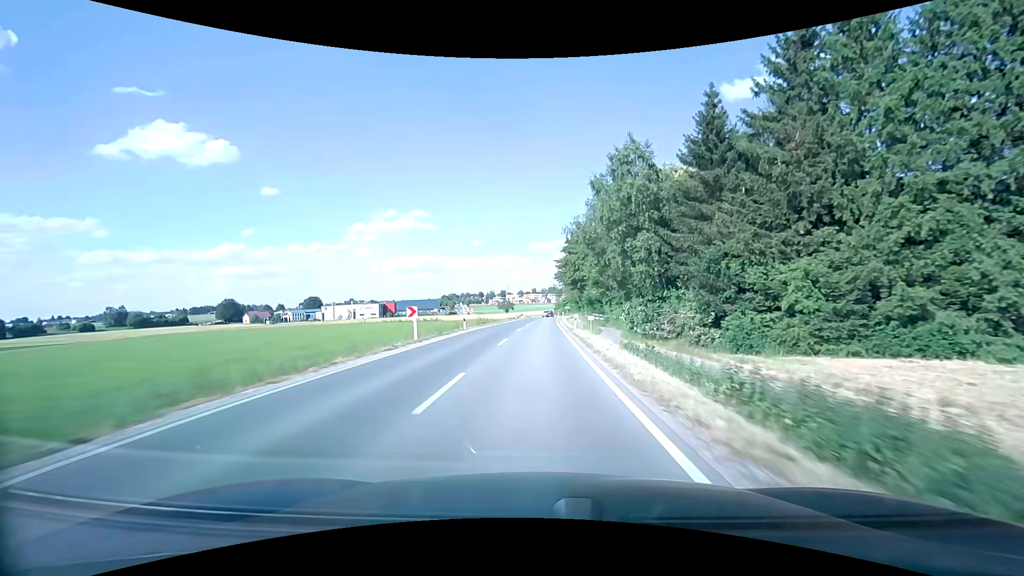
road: secondary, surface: asphalt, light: Day
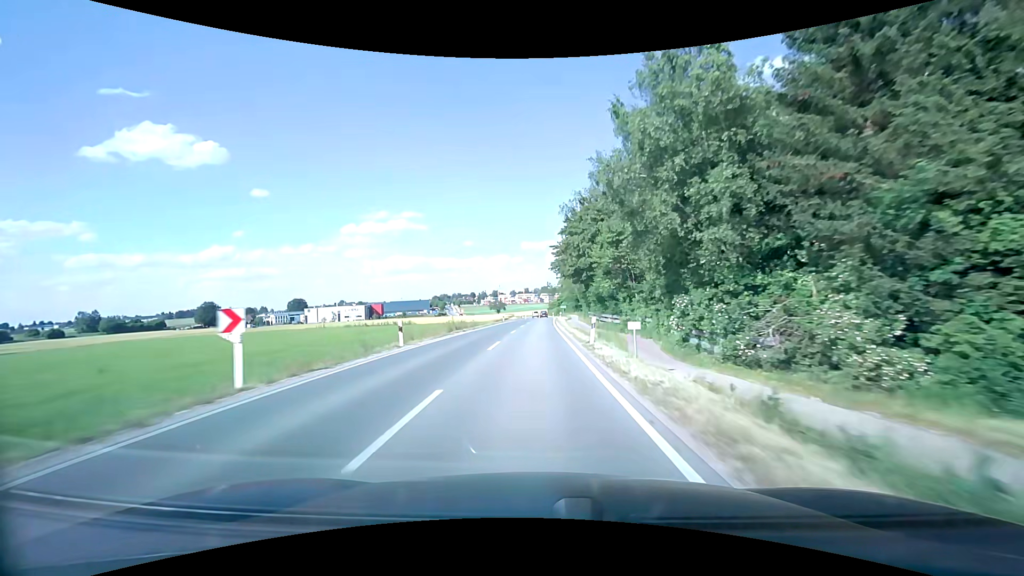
(+0.1, +14.1) m; +1°
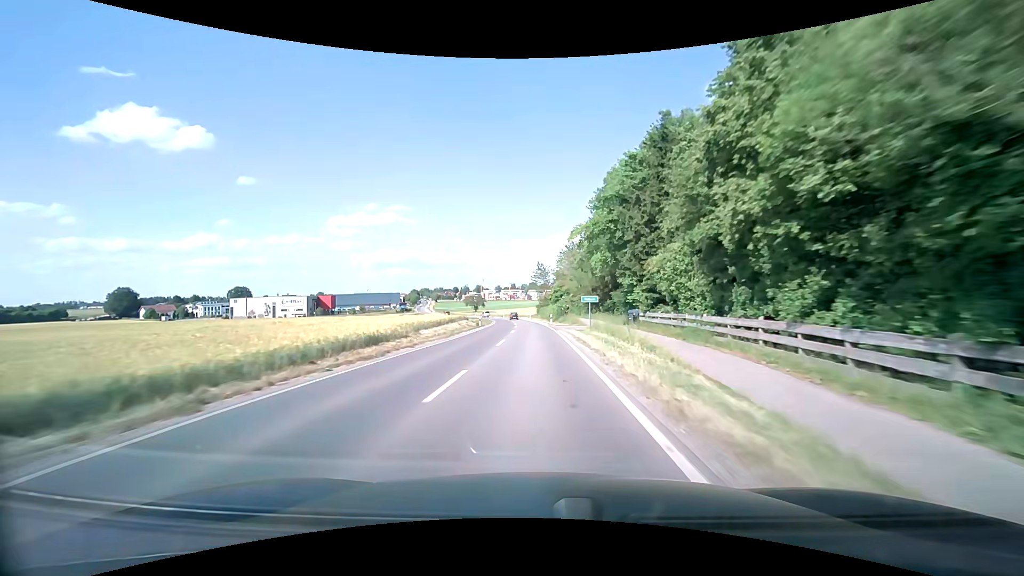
(+1.0, +68.9) m; +1°
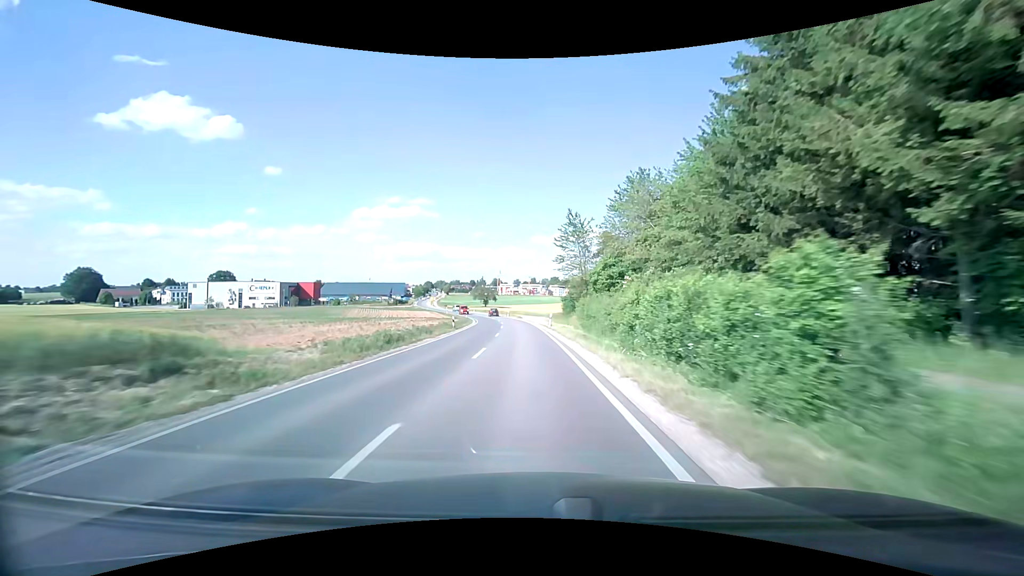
(-0.5, +53.4) m; -2°
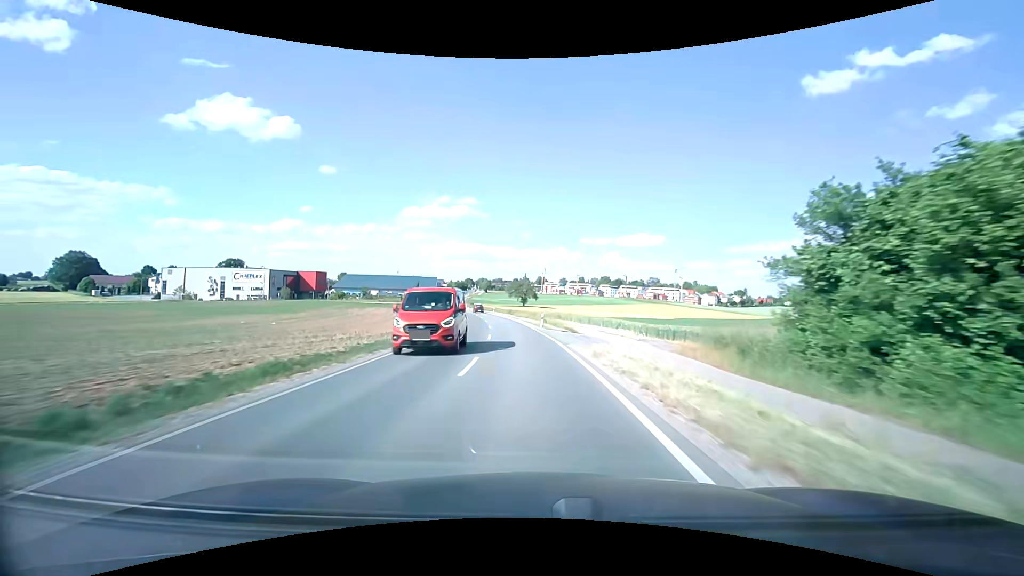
(-2.0, +52.3) m; -5°
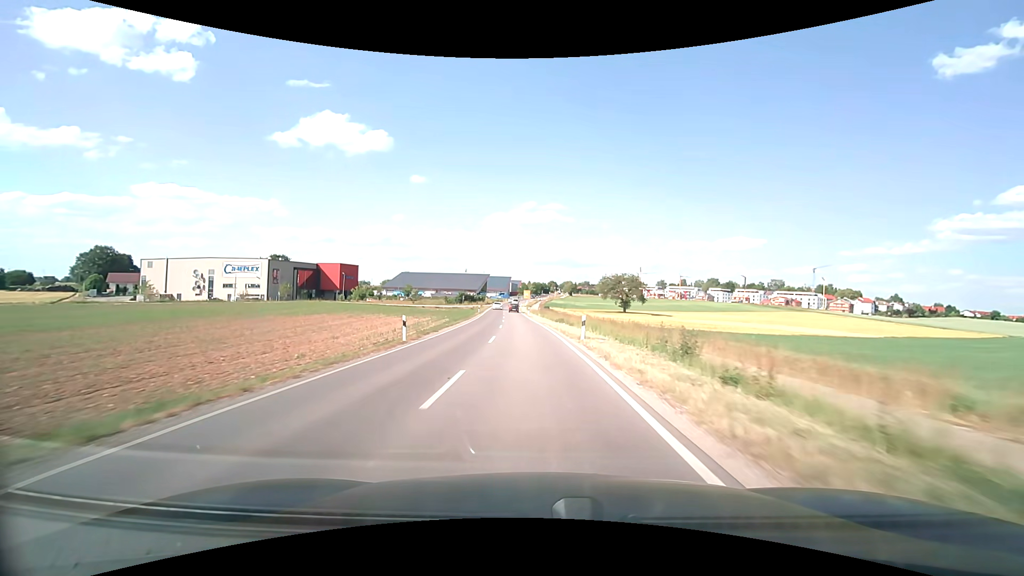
(-5.4, +63.4) m; -10°
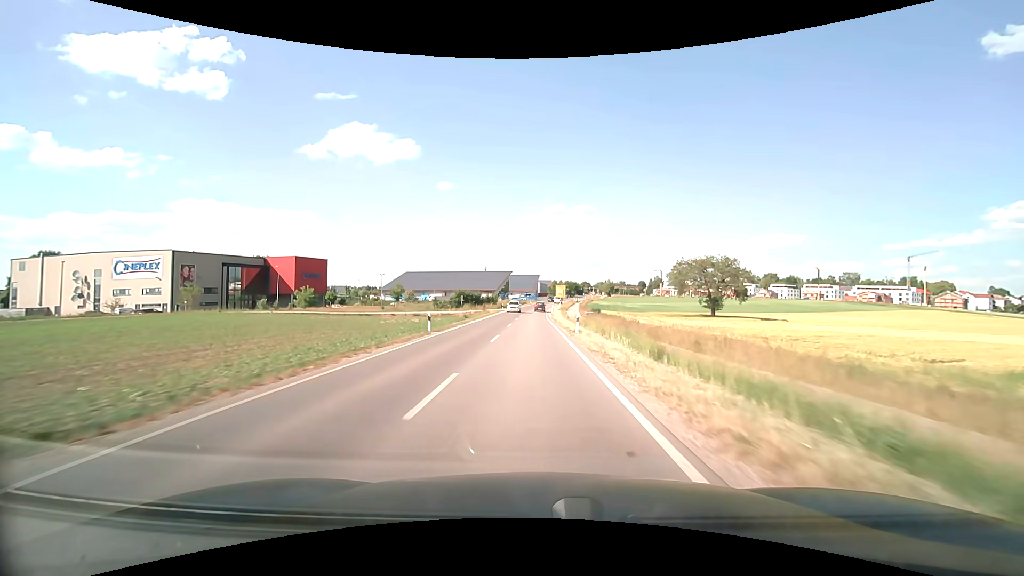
(-1.6, +48.7) m; -3°
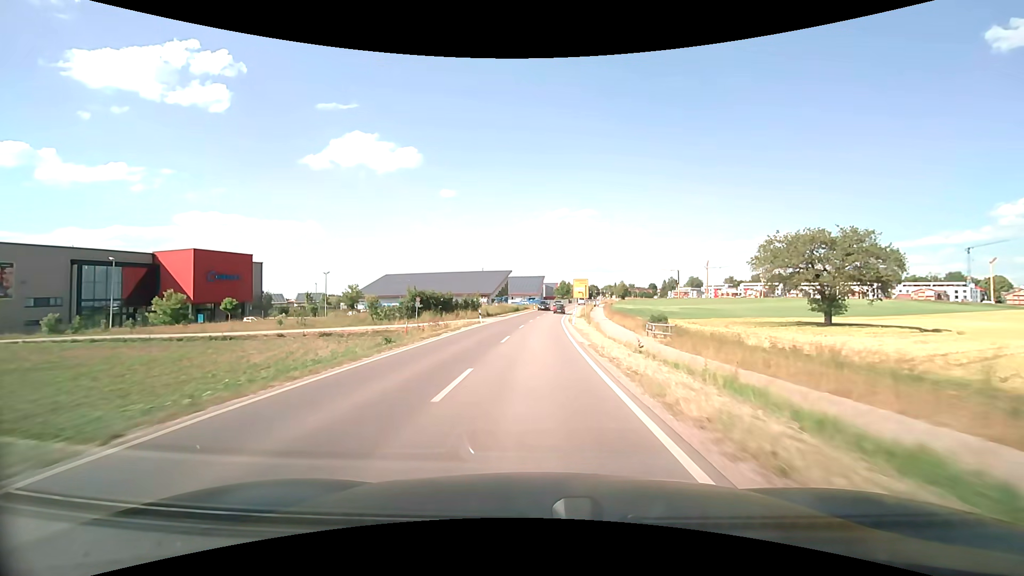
(-0.3, +34.9) m; -1°
(0, +10) (0, +20) (0, +30) (+1, +40) (+1, +50) (+2, +60) (+2, +70) (+3, +80) (+4, +90) (+5, +100) m
